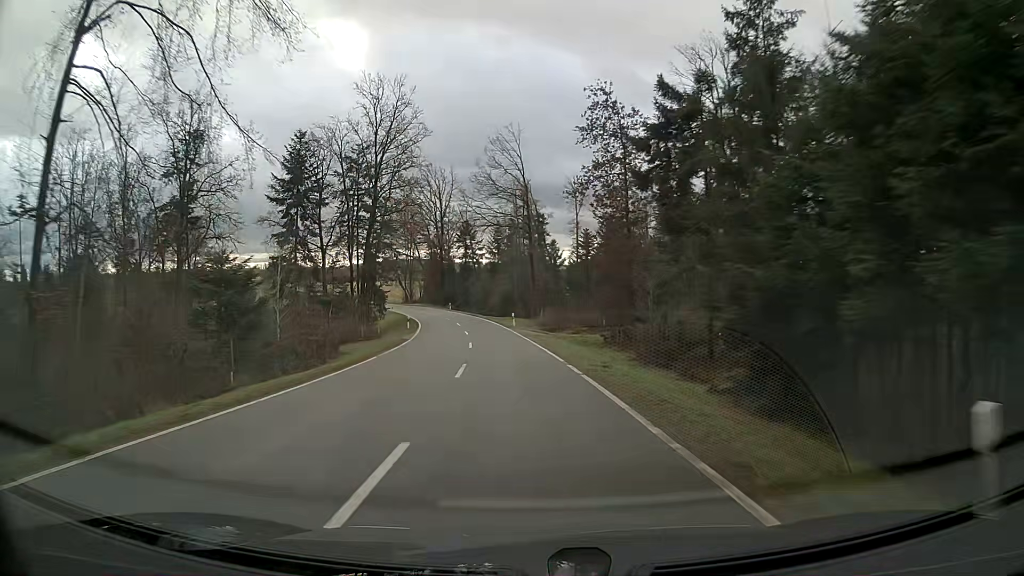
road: tertiary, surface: asphalt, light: Day
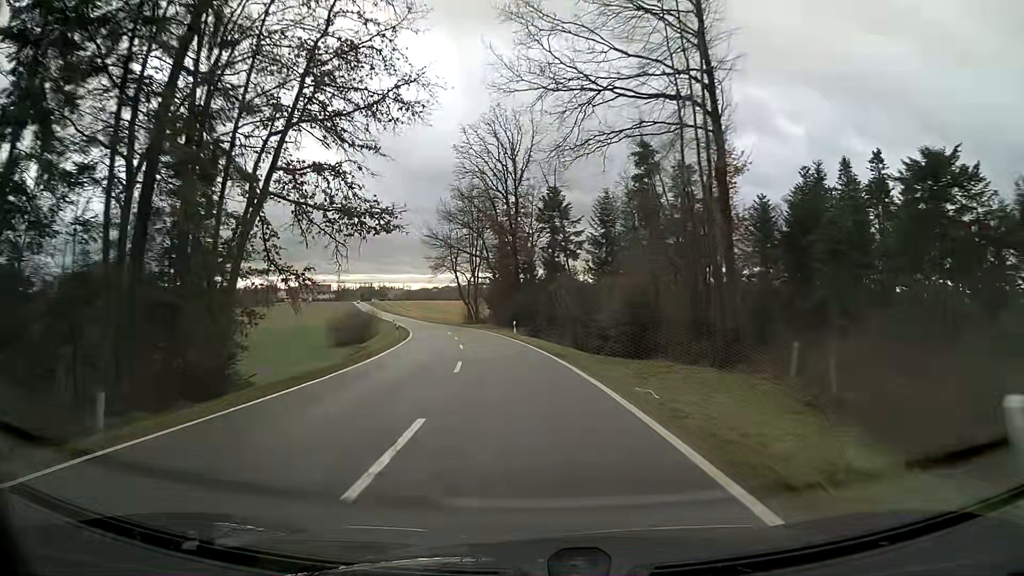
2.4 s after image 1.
(-3.2, +46.4) m; -8°
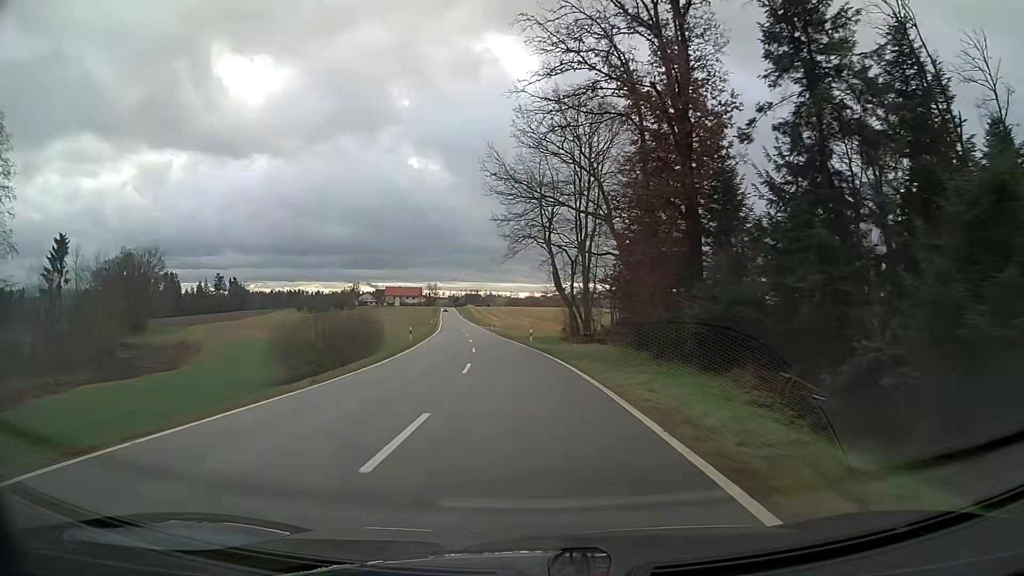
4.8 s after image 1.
(-3.8, +46.7) m; -9°
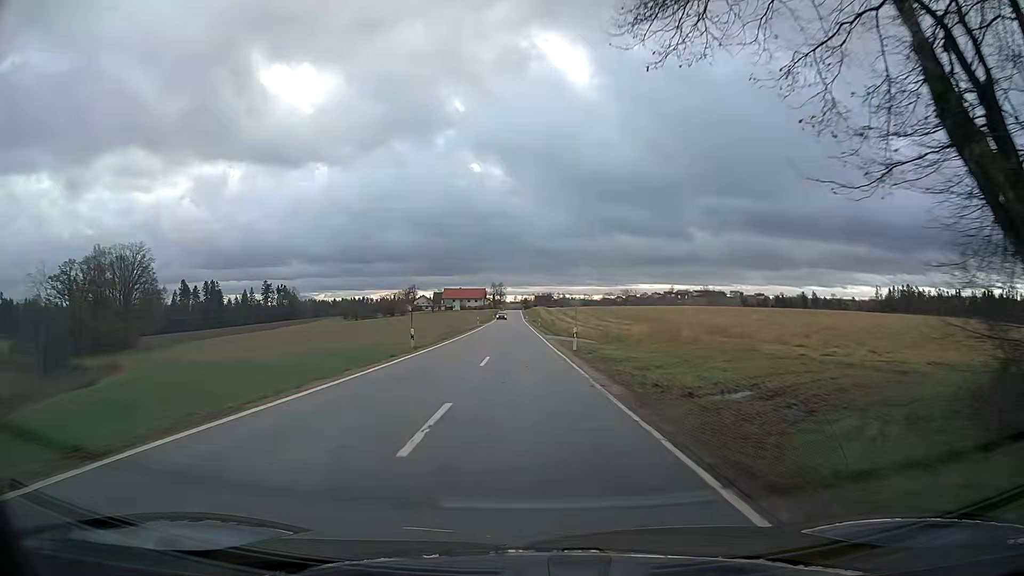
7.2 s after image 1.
(-2.7, +47.6) m; -5°
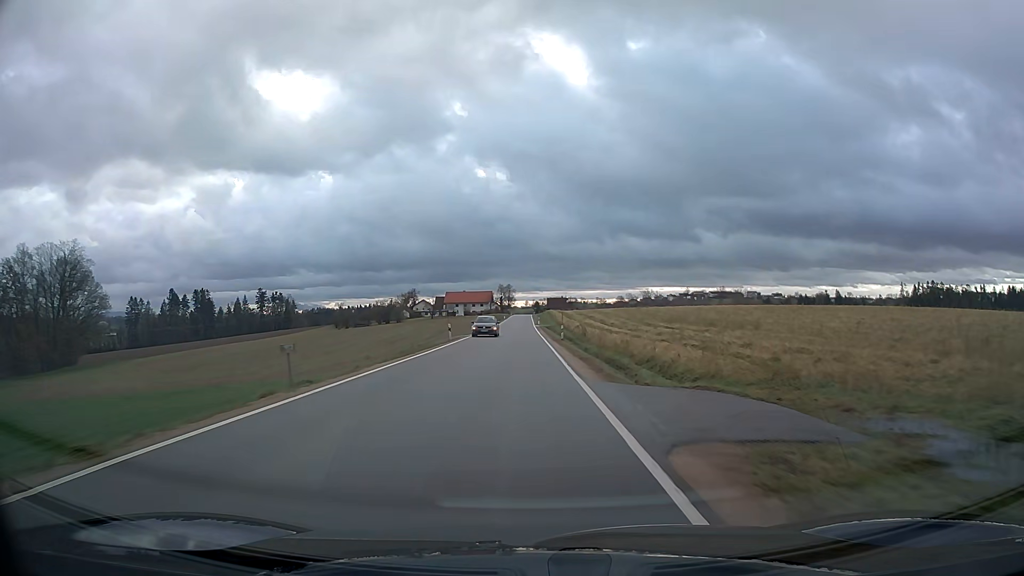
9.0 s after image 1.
(-0.3, +34.2) m; -1°
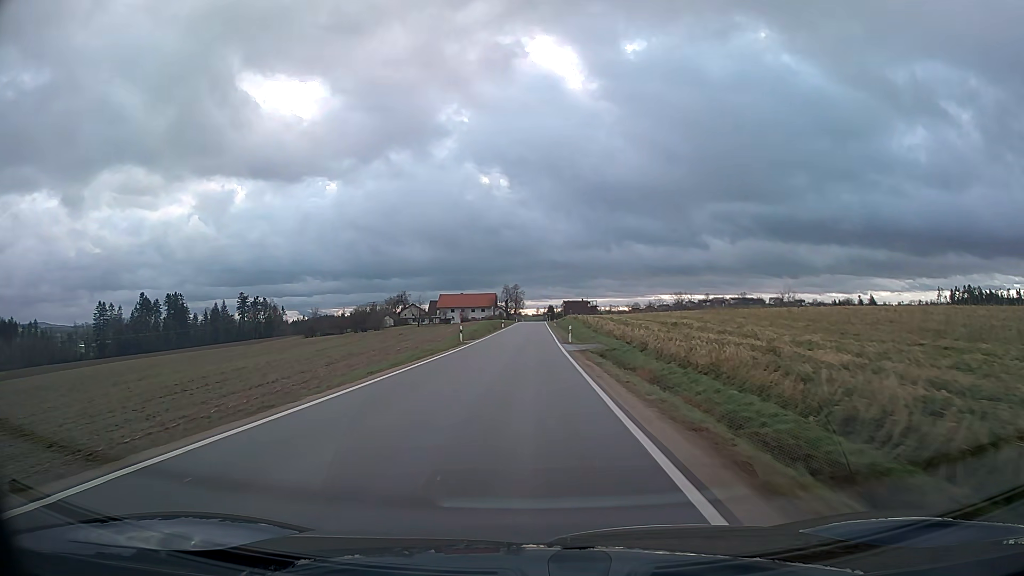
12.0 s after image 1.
(-0.8, +55.5) m; -1°
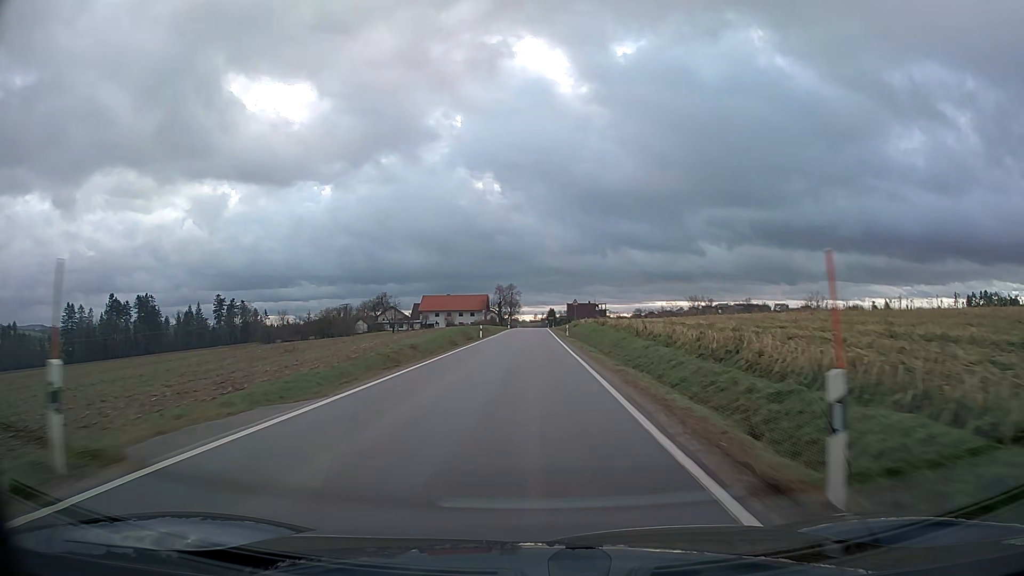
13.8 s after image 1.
(0.0, +35.0) m; 0°
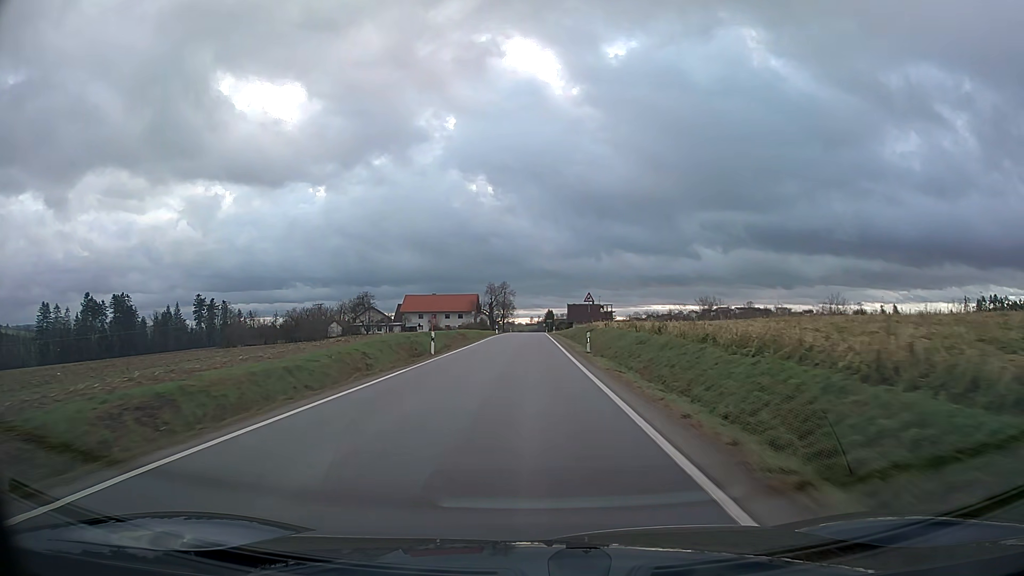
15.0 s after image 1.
(0.0, +23.5) m; 0°
